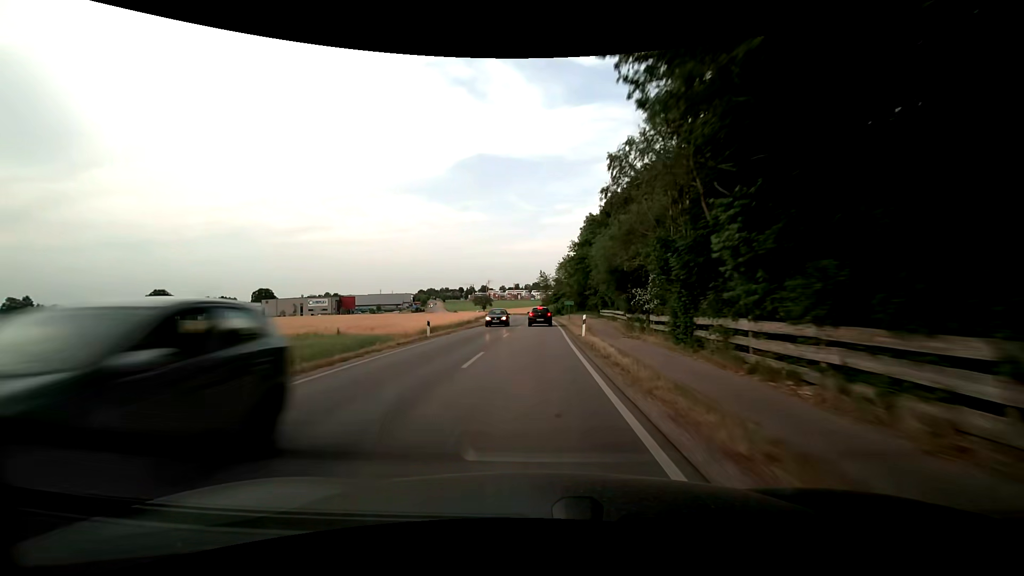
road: secondary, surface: asphalt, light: Day
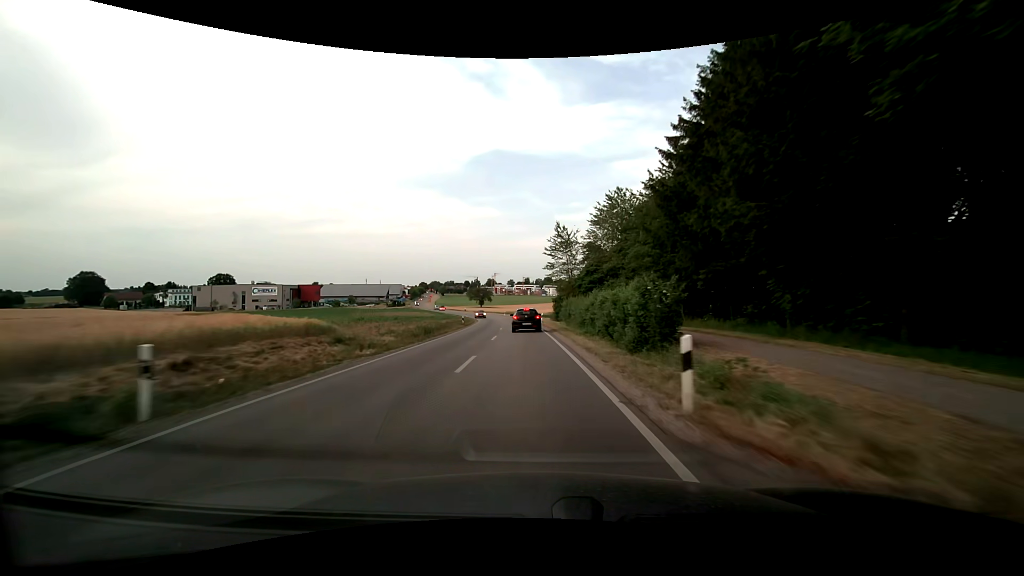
(+0.2, +72.3) m; -1°
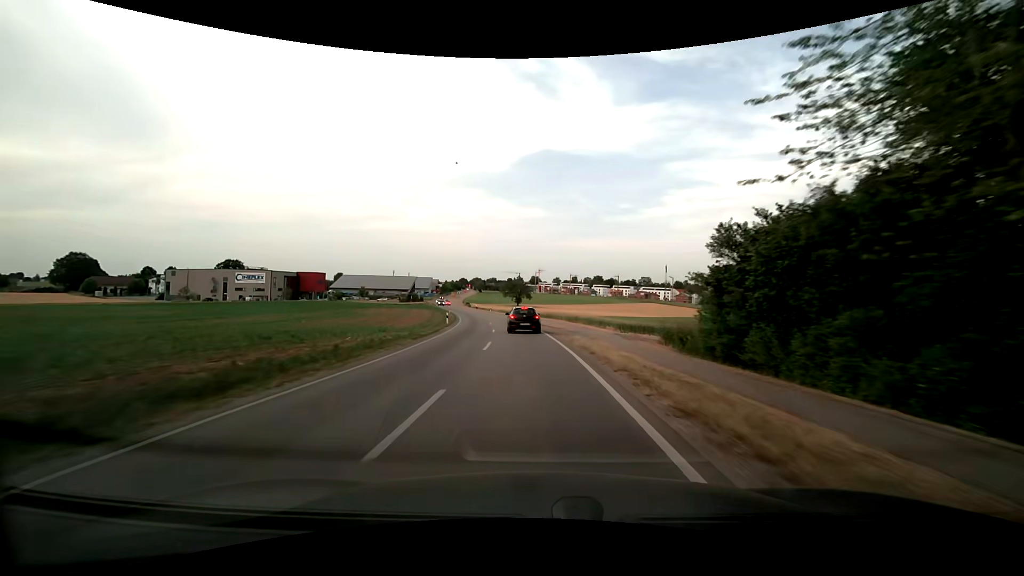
(-2.0, +54.5) m; -5°
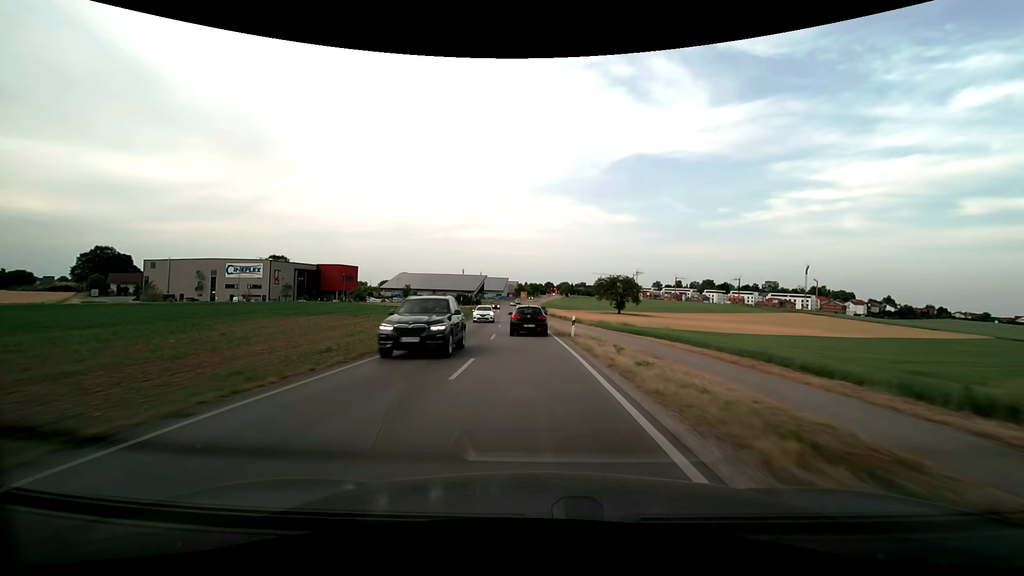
(-5.9, +67.2) m; -10°
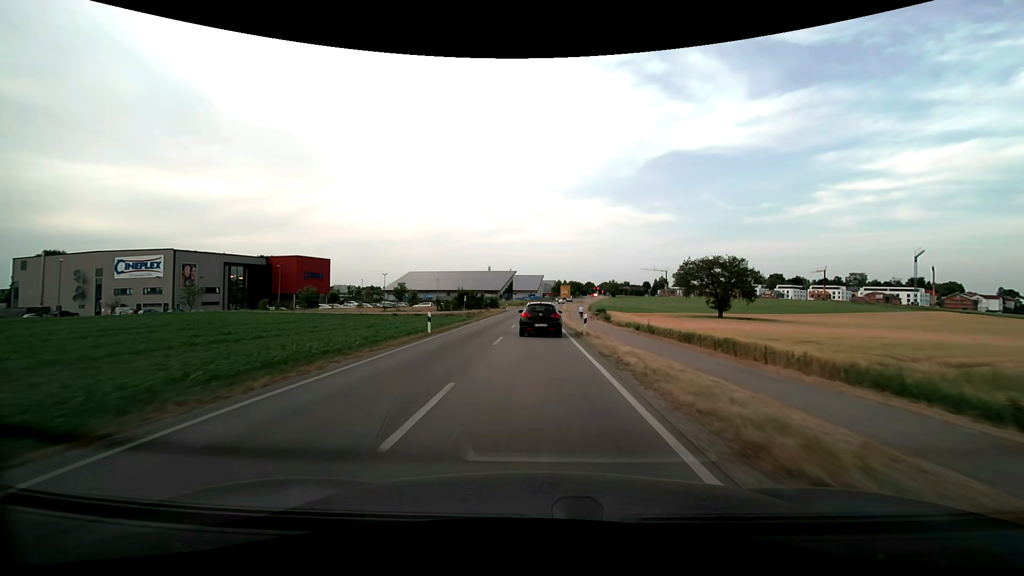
(-2.2, +52.7) m; -4°
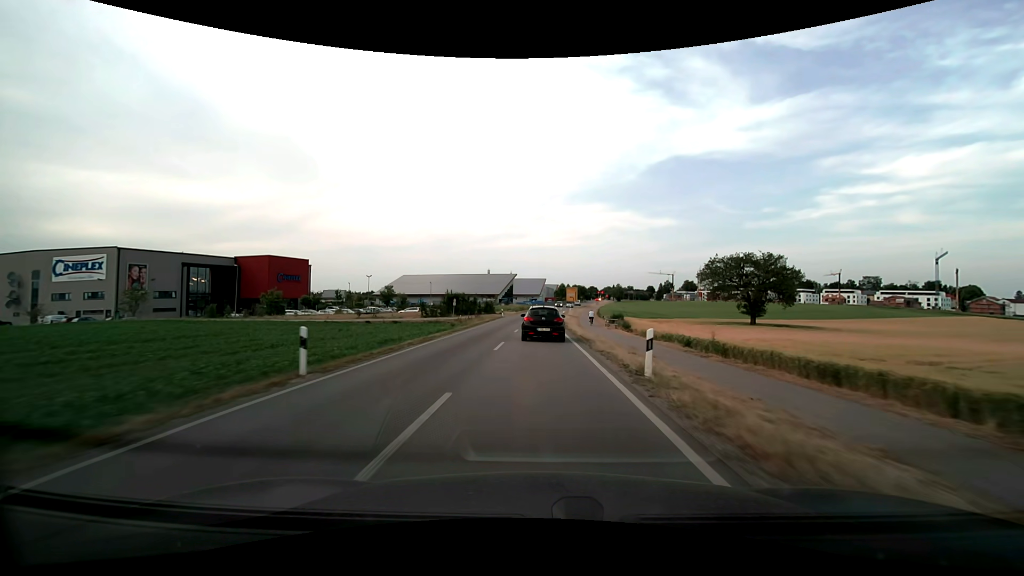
(0.0, +12.9) m; 0°
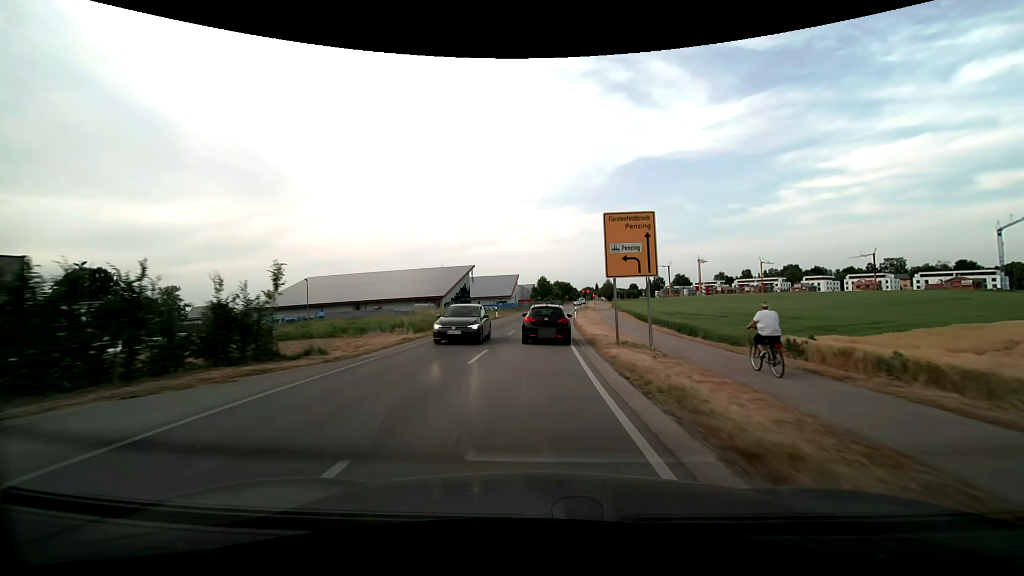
(+1.2, +63.3) m; +3°
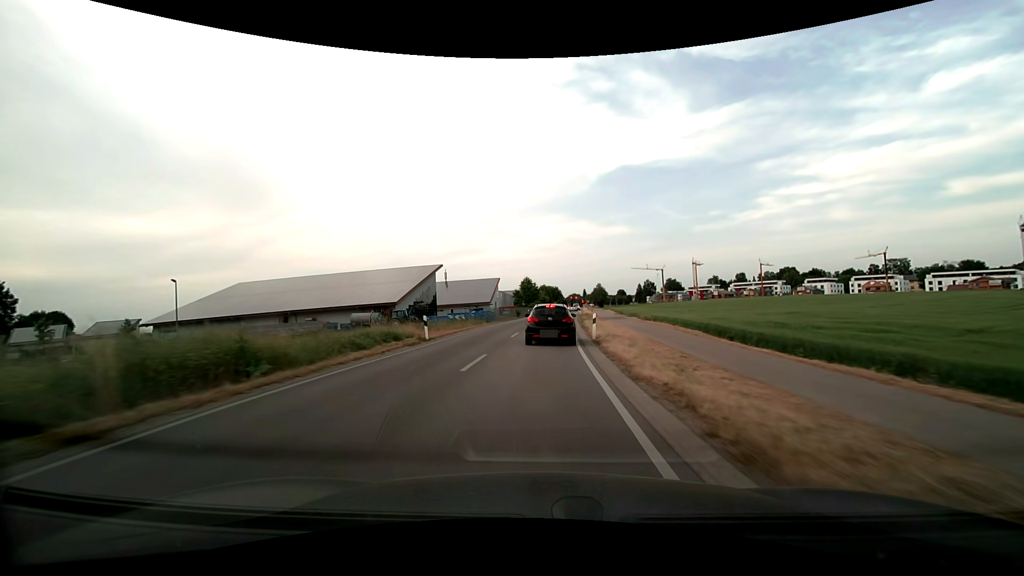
(+0.4, +24.5) m; +2°
(0, +10) (0, +20) (+1, +30) (+1, +40) (+2, +50) (+3, +60) (+4, +70) (+5, +80) (+6, +90) (+7, +100) m
